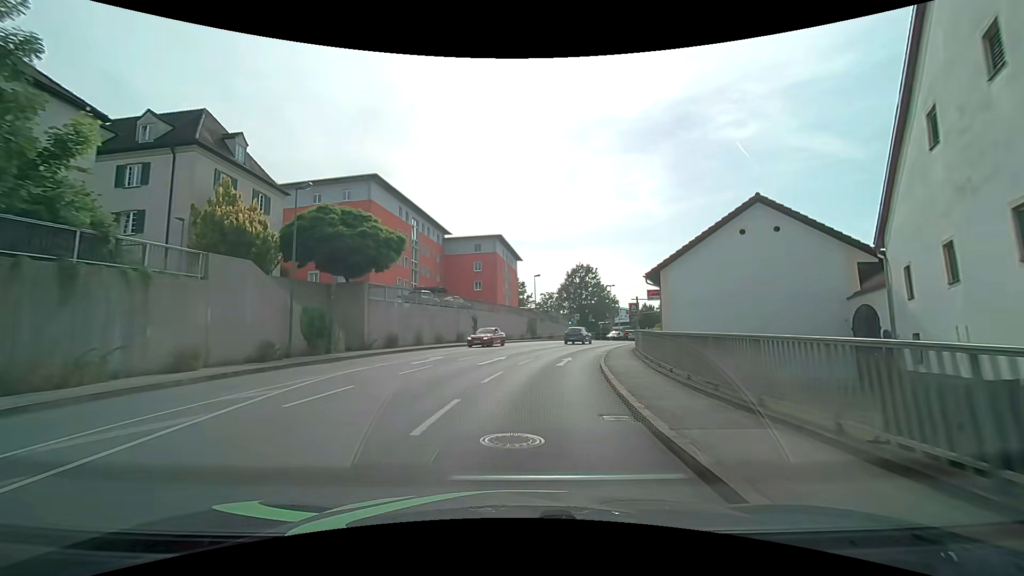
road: tertiary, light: Day
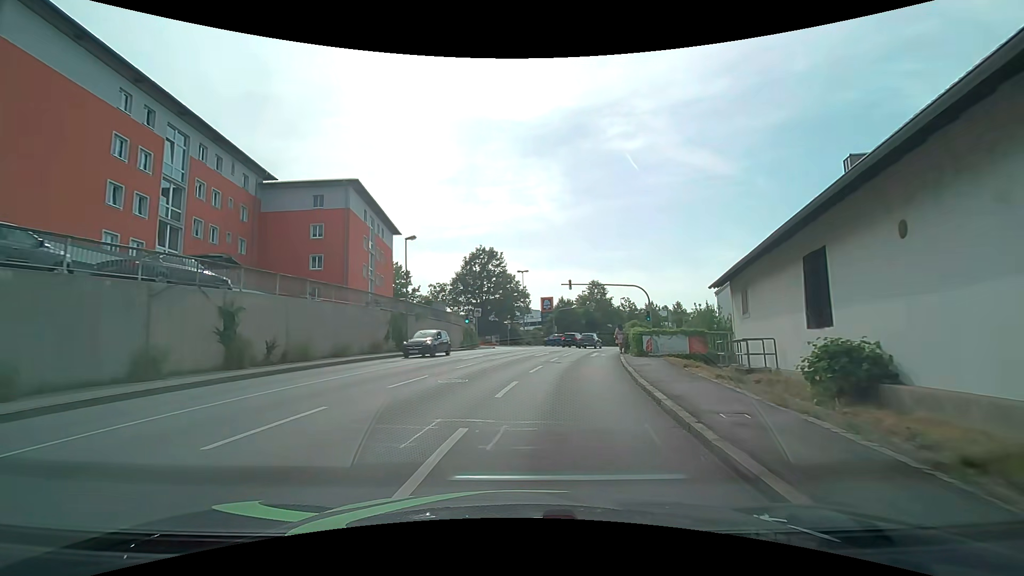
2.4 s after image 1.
(+2.2, +26.0) m; +11°
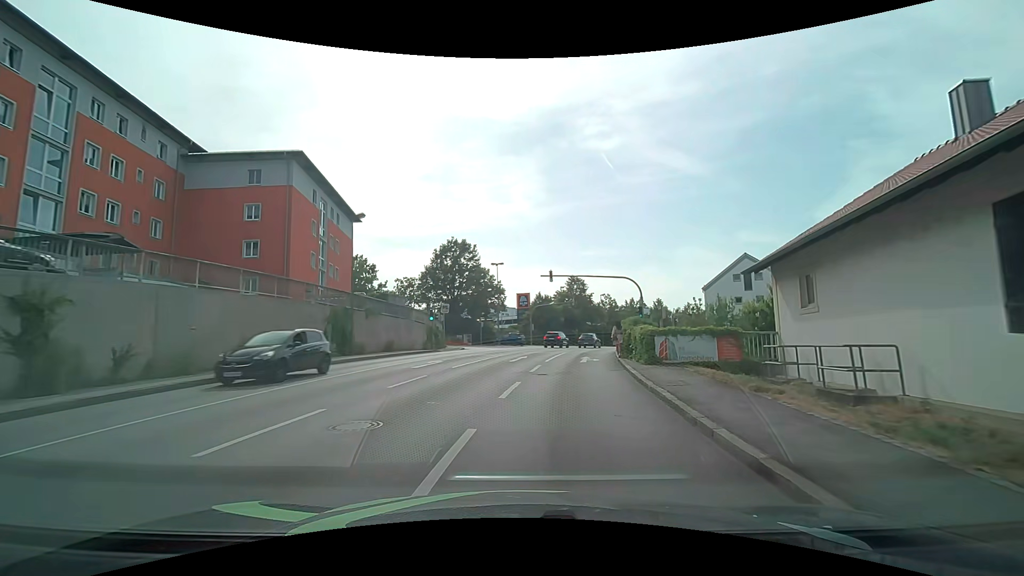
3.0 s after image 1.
(+0.2, +6.0) m; +3°
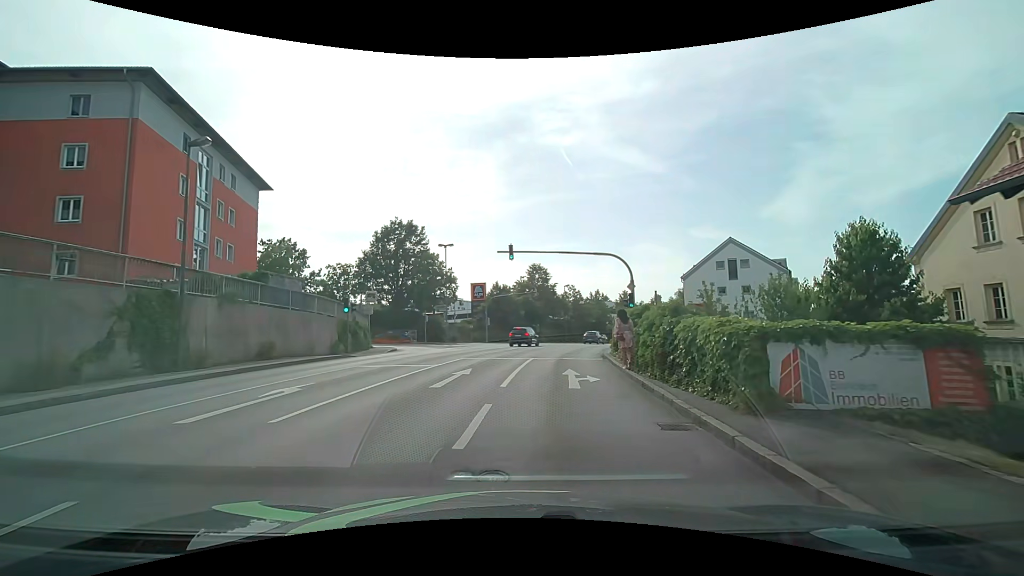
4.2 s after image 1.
(+0.4, +9.9) m; +5°
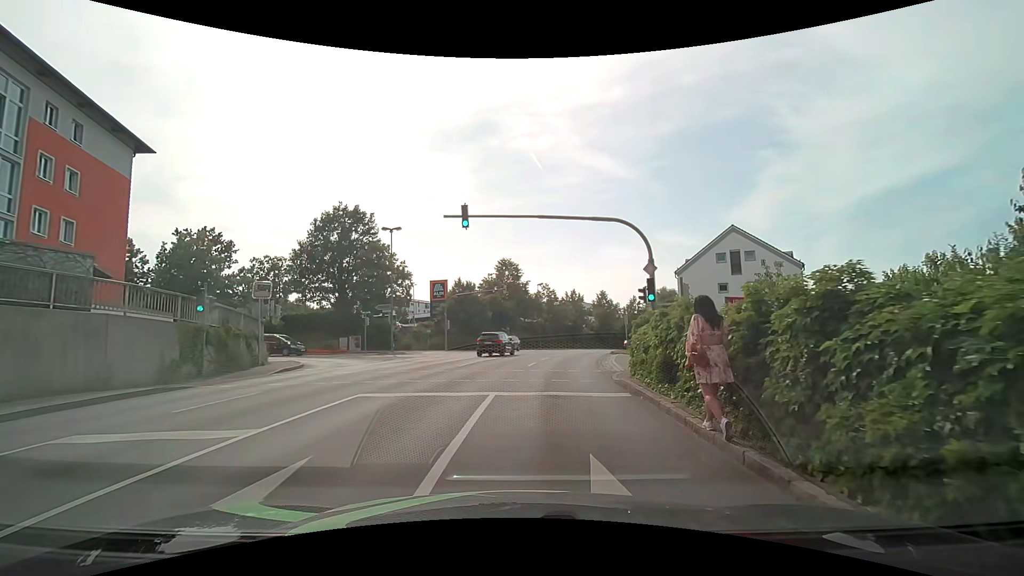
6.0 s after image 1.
(+0.3, +9.8) m; +3°
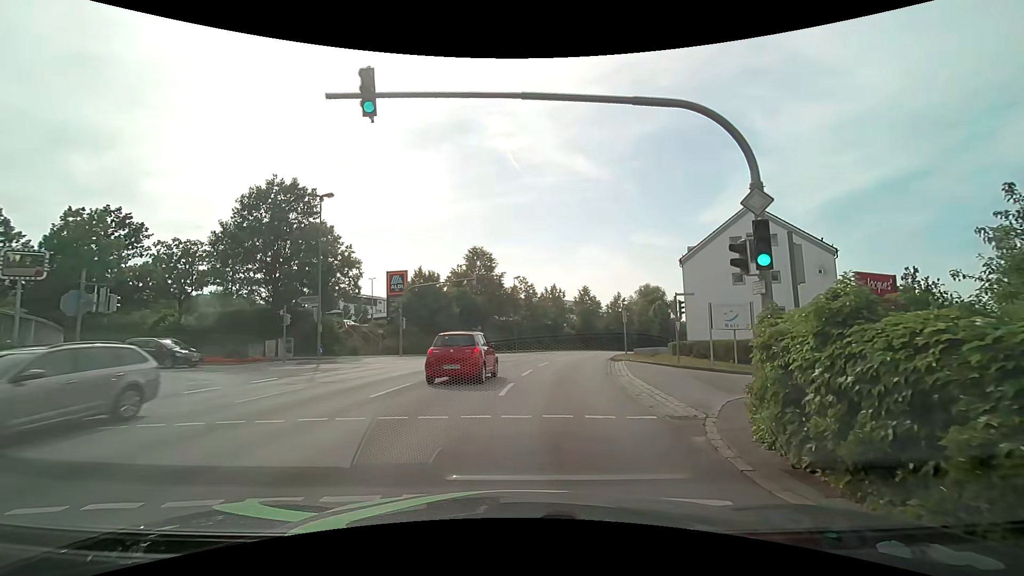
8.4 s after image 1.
(+0.2, +9.7) m; +3°
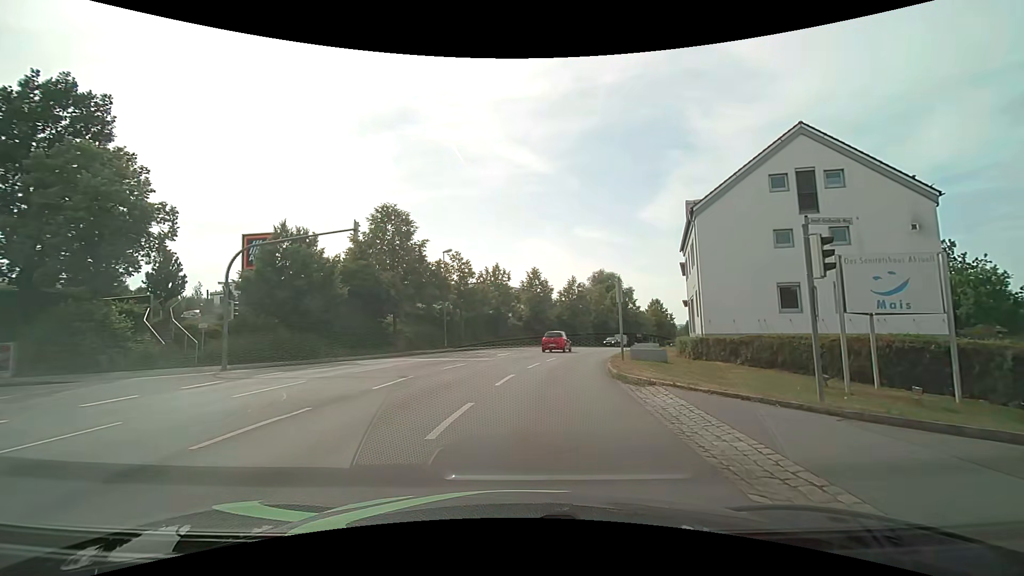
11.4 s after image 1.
(+1.2, +17.5) m; +7°
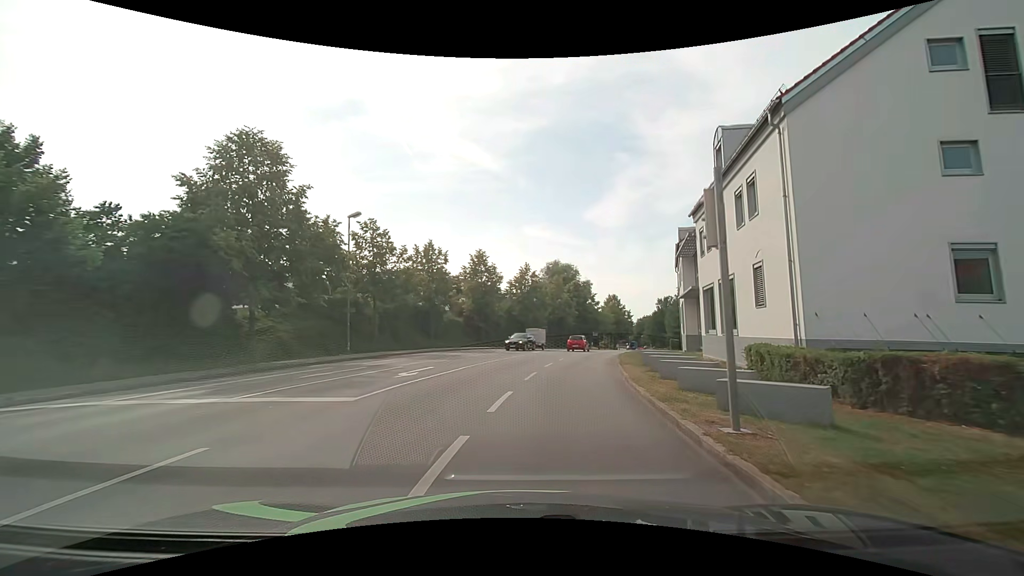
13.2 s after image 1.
(+0.6, +14.9) m; +6°
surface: asphalt
(0, +10) (+2, +20) (+3, +30) (+6, +39) (+8, +49) (+12, +59) (+15, +68) (+18, +77) (+22, +87) (+25, +96) m
